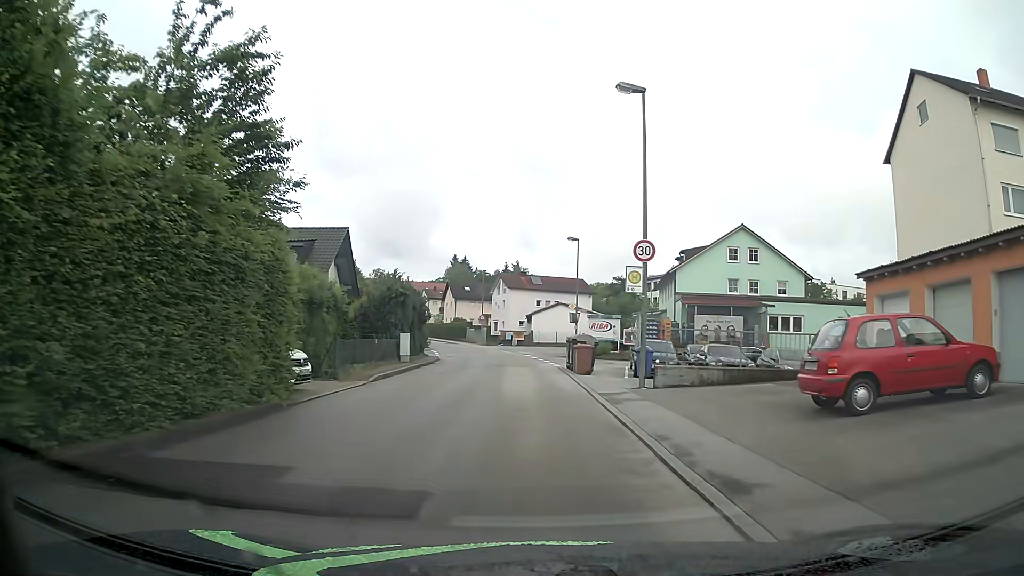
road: unclassified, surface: asphalt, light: Day
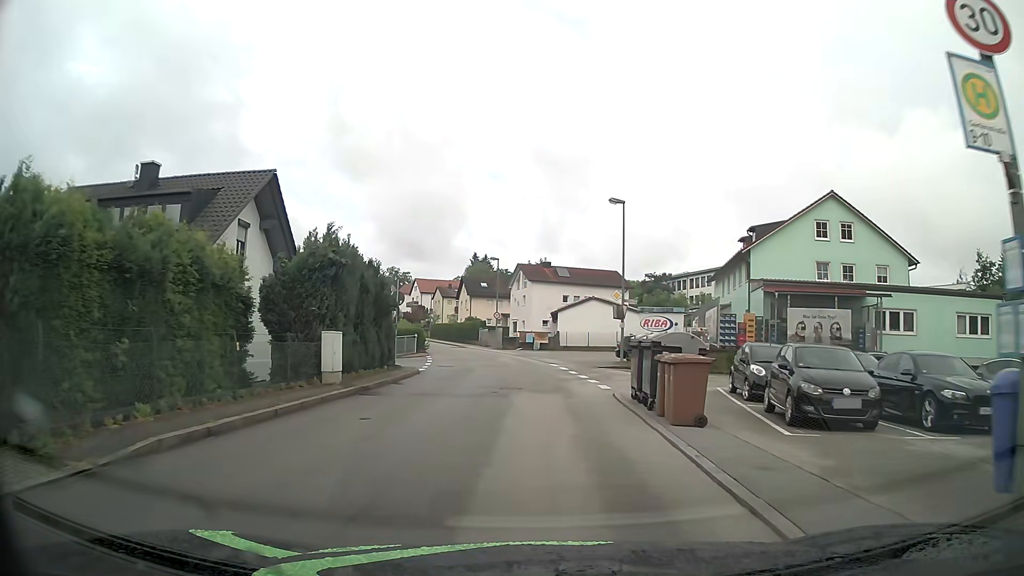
(-0.1, +13.9) m; -2°
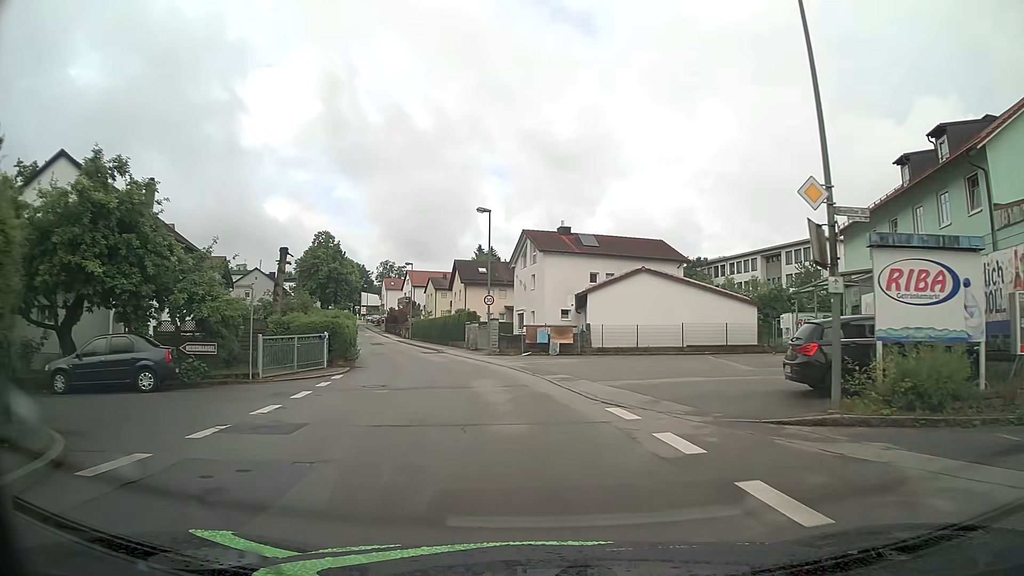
(-0.3, +23.1) m; -1°
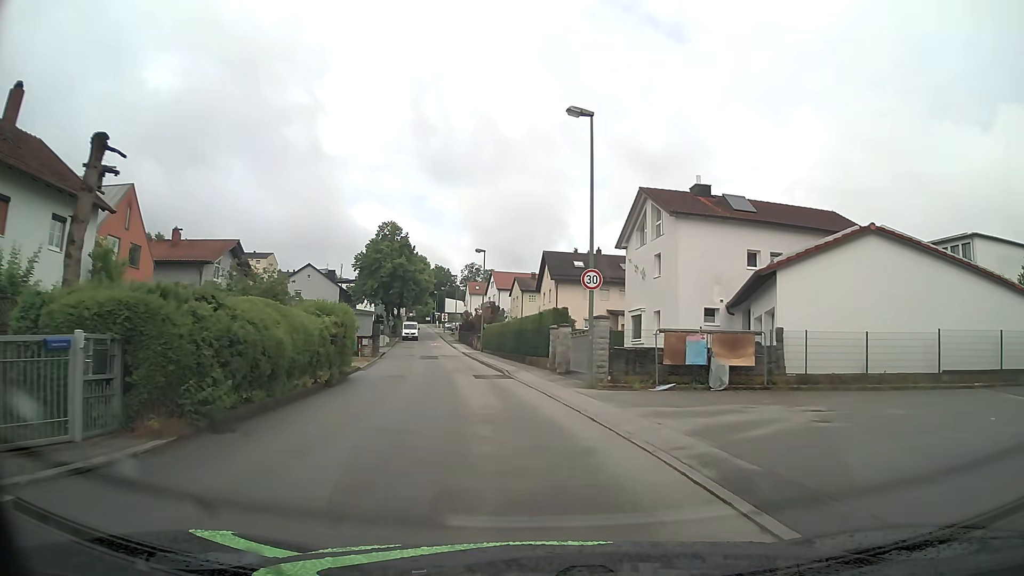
(-1.2, +18.3) m; -8°
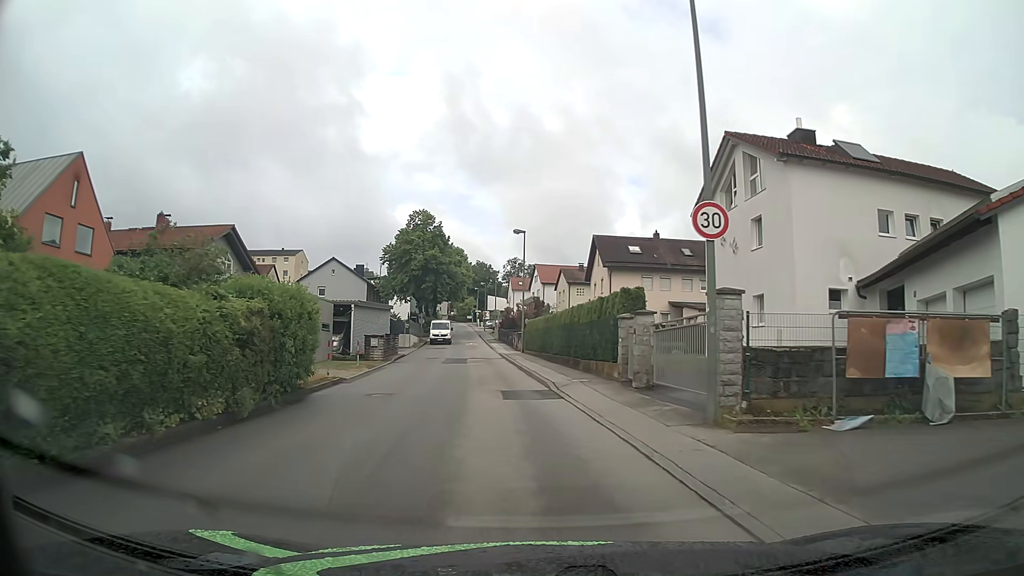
(-0.3, +9.1) m; -4°
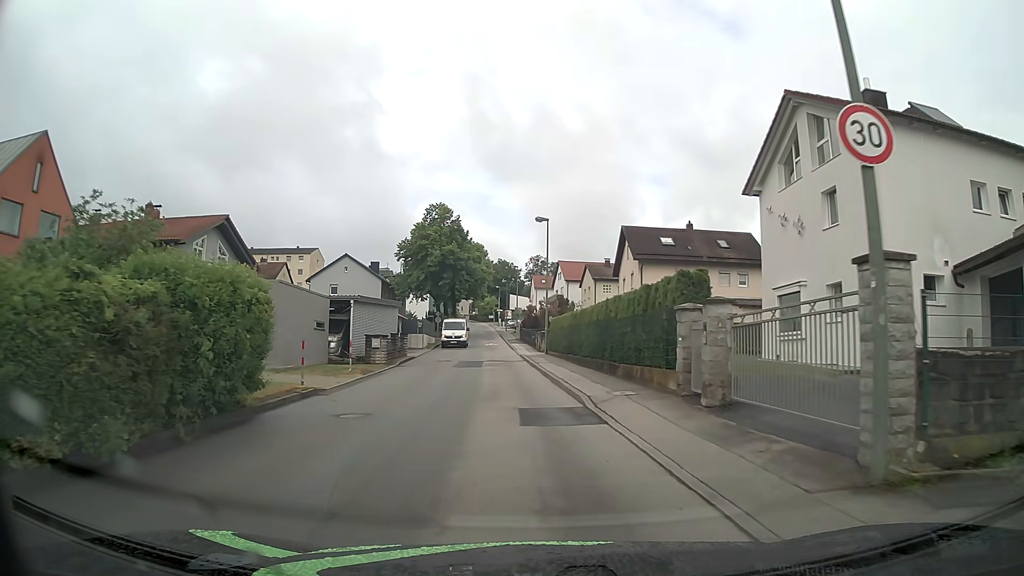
(-0.1, +4.6) m; -2°
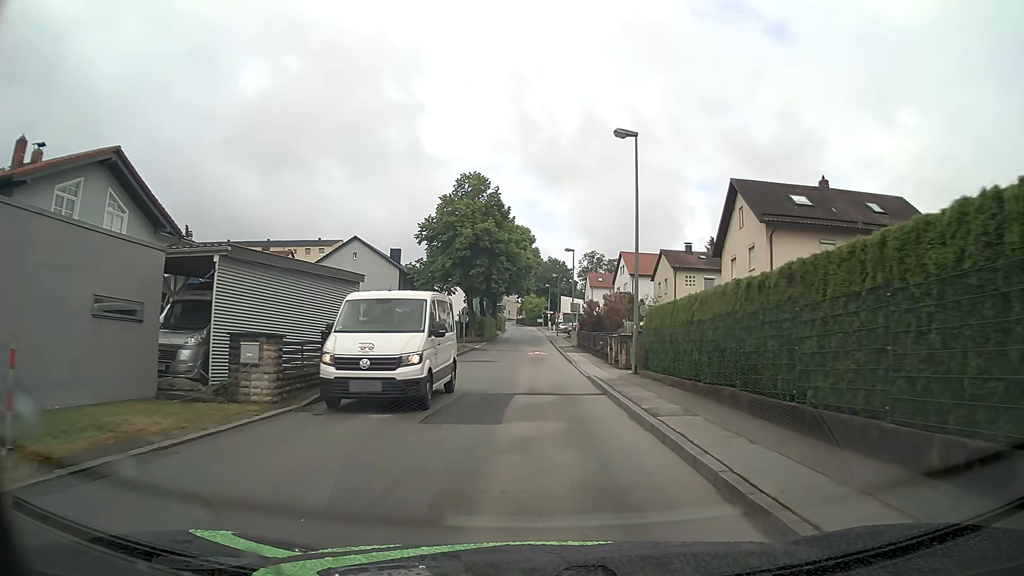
(-0.9, +18.4) m; -4°
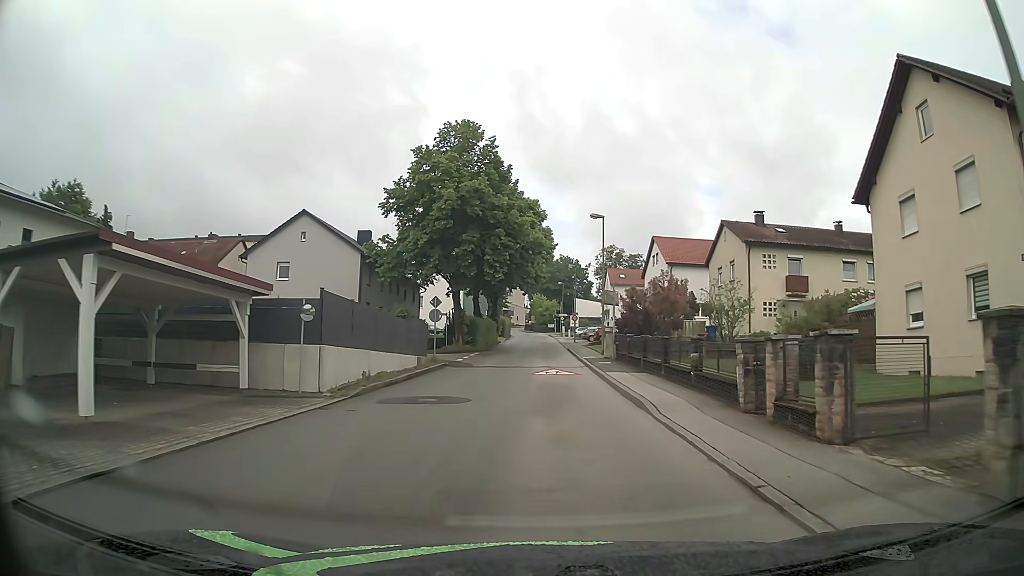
(-0.3, +18.4) m; -1°
(0, +10) (0, +20) (0, +30) (+1, +40) (+1, +50) (+1, +60) (+1, +70) (+1, +80) (+1, +90) (+1, +100) m
